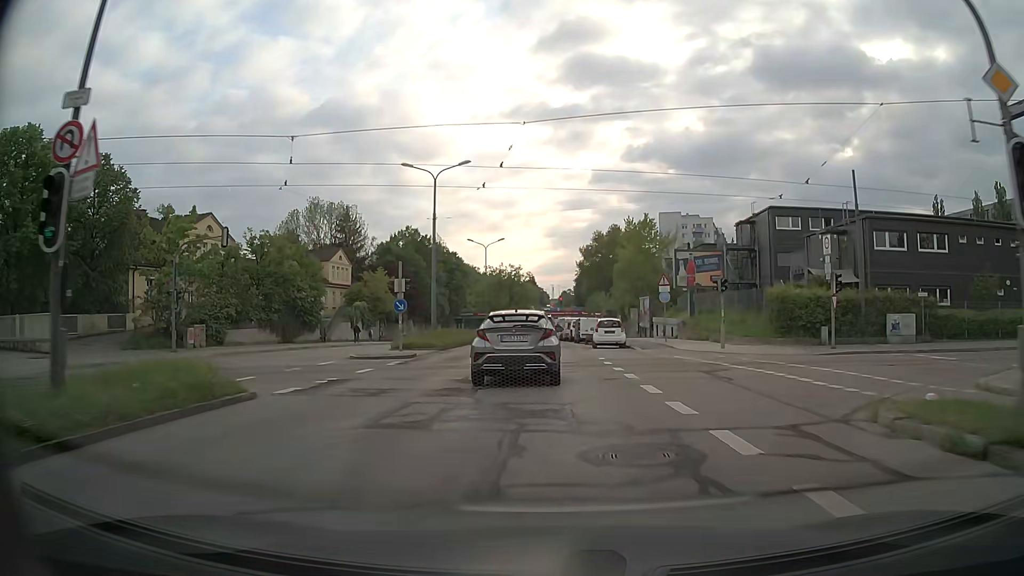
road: secondary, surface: asphalt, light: Day
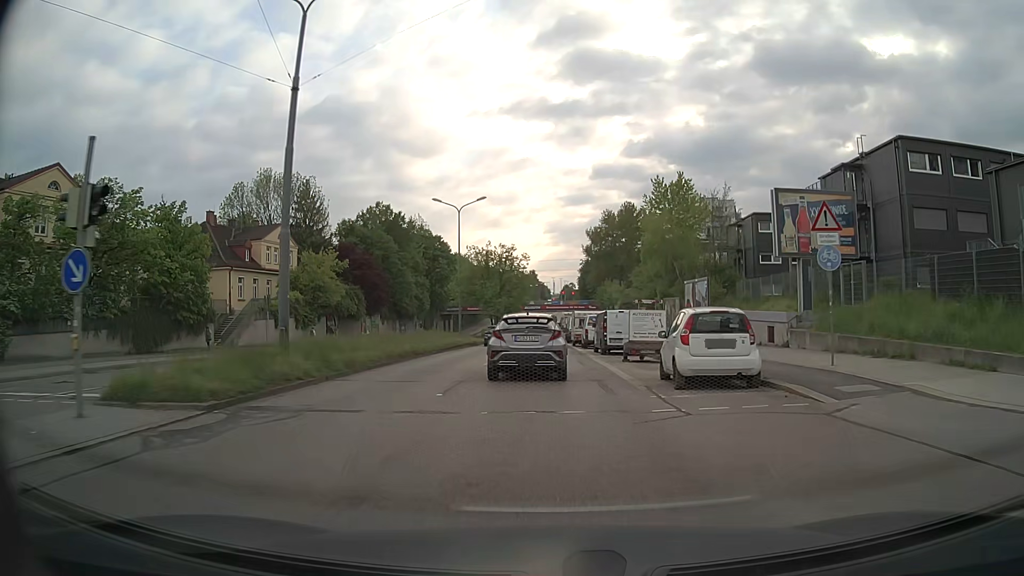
(0.0, +22.2) m; 0°
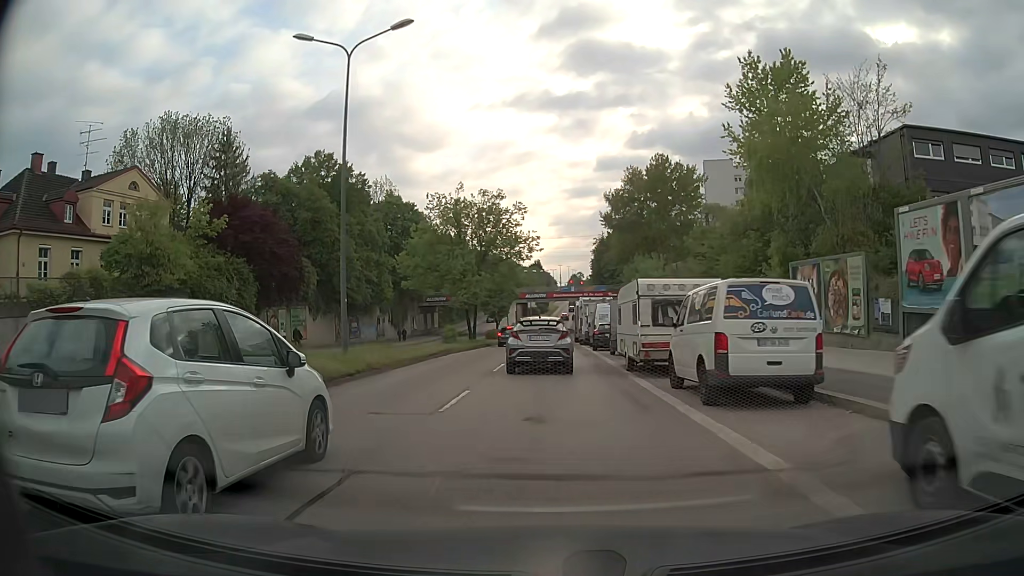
(0.0, +29.5) m; 0°
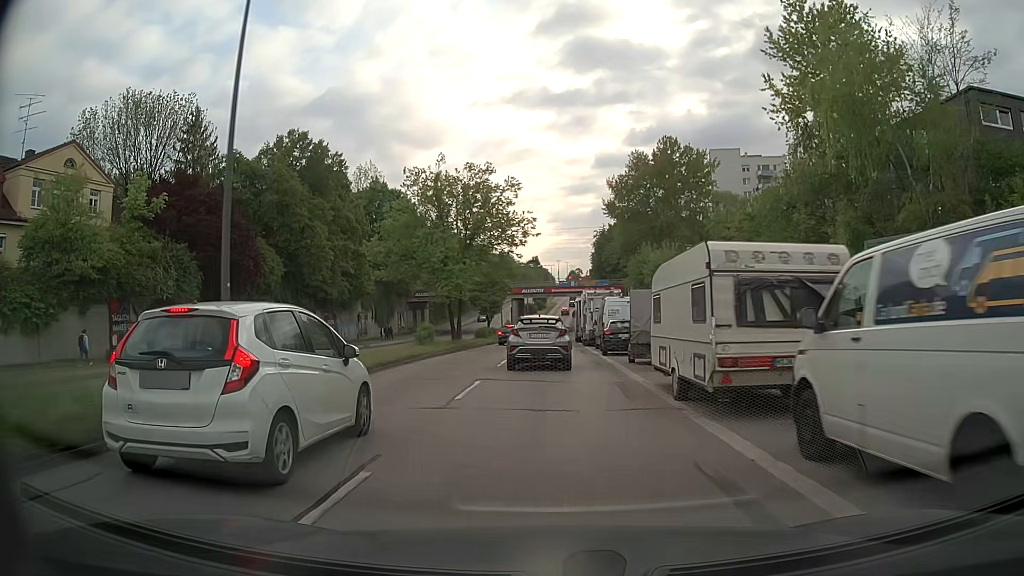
(0.0, +7.5) m; 0°
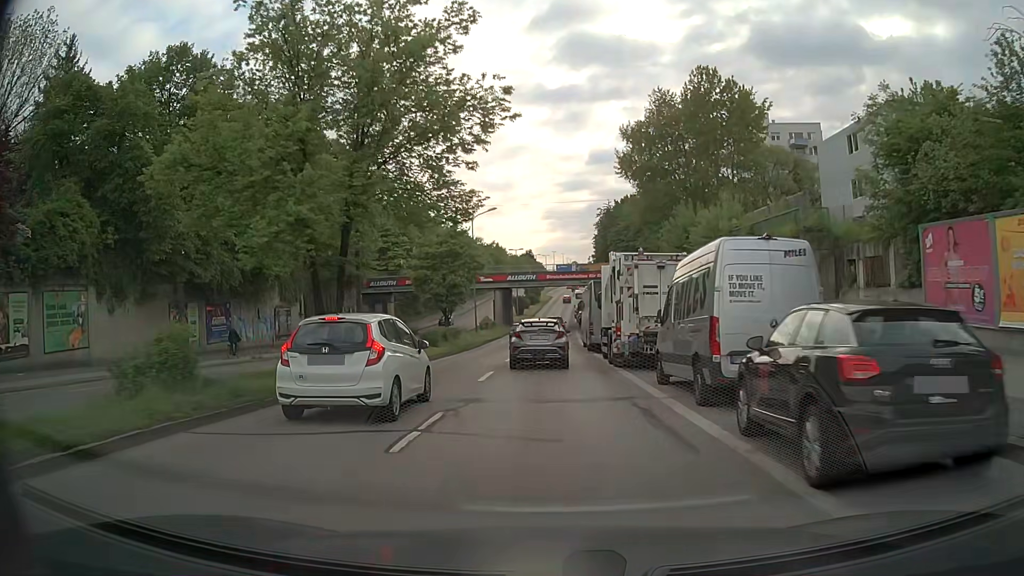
(+0.2, +22.9) m; +1°
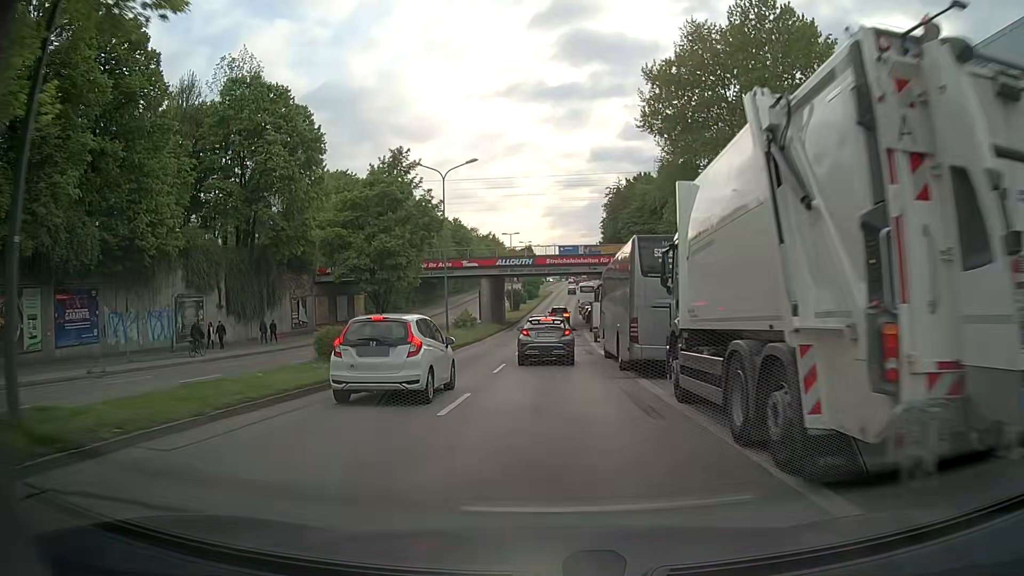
(-0.1, +15.7) m; 0°
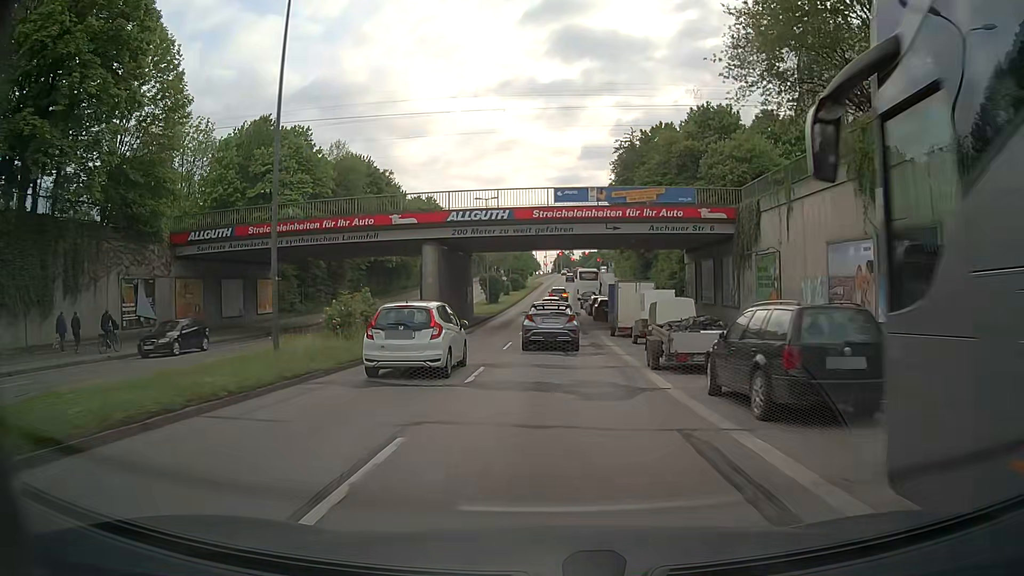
(+0.2, +24.2) m; +1°
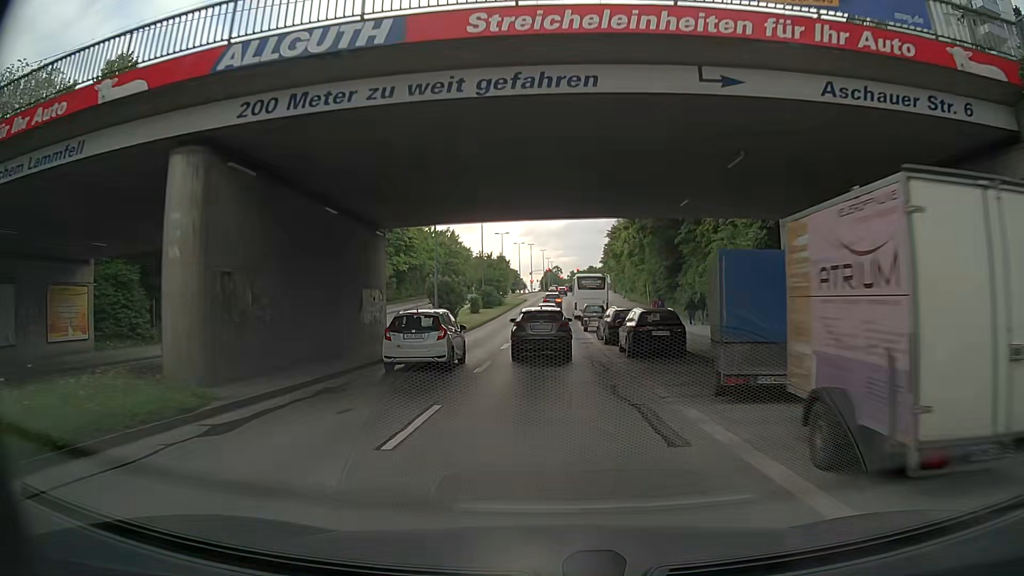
(+0.3, +24.0) m; +1°
(0, +10) (0, +20) (0, +30) (0, +40) (0, +50) (0, +60) (+1, +70) (+1, +80) (+1, +90) (+2, +100) m
